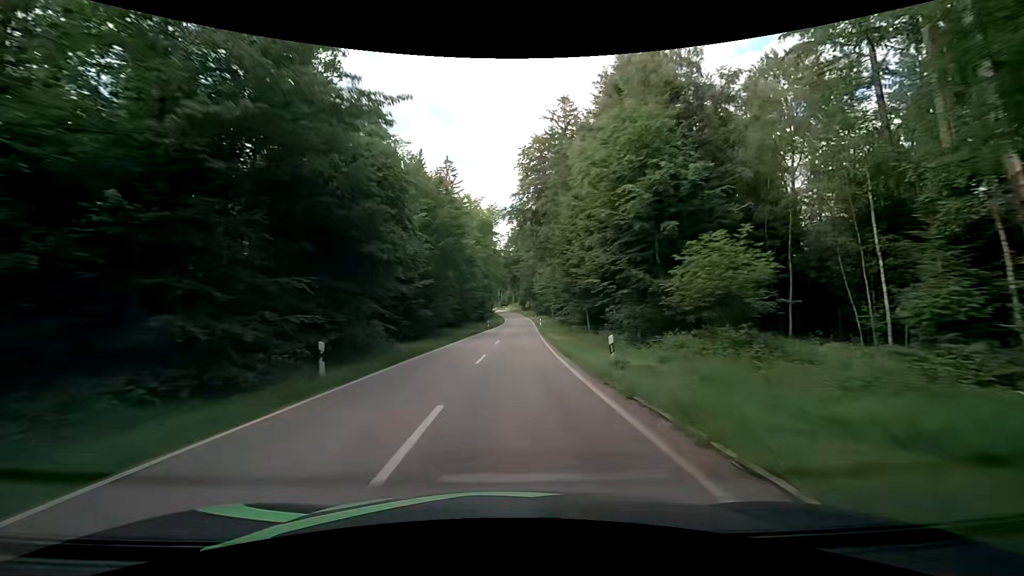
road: tertiary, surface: asphalt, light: Day
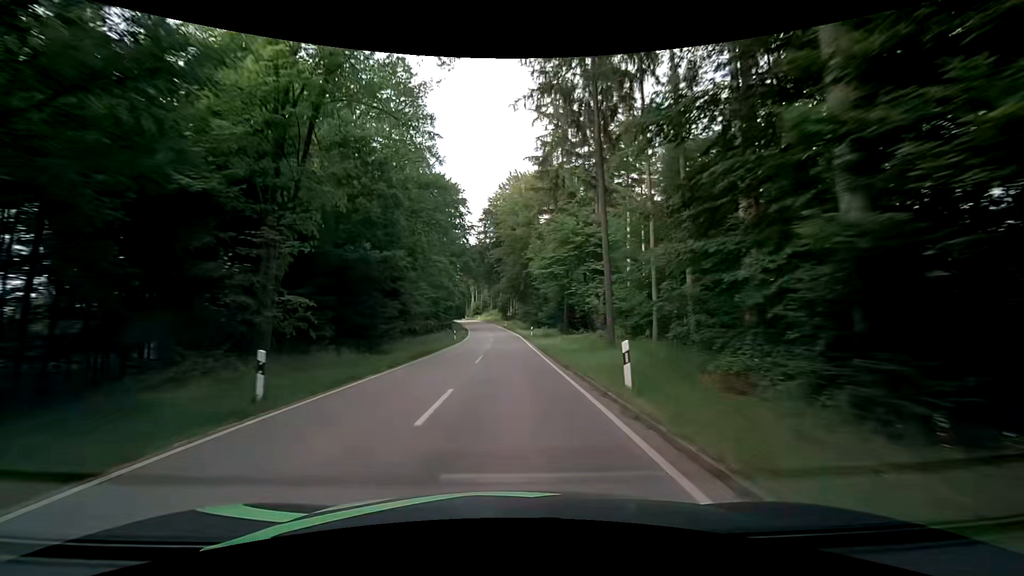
(+2.6, +57.7) m; +3°
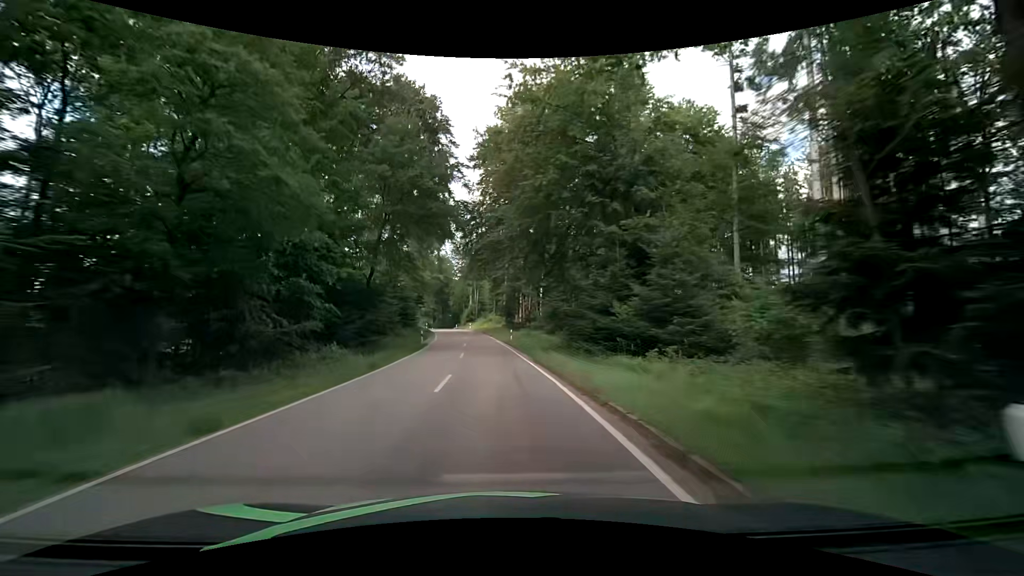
(0.0, +44.5) m; -1°
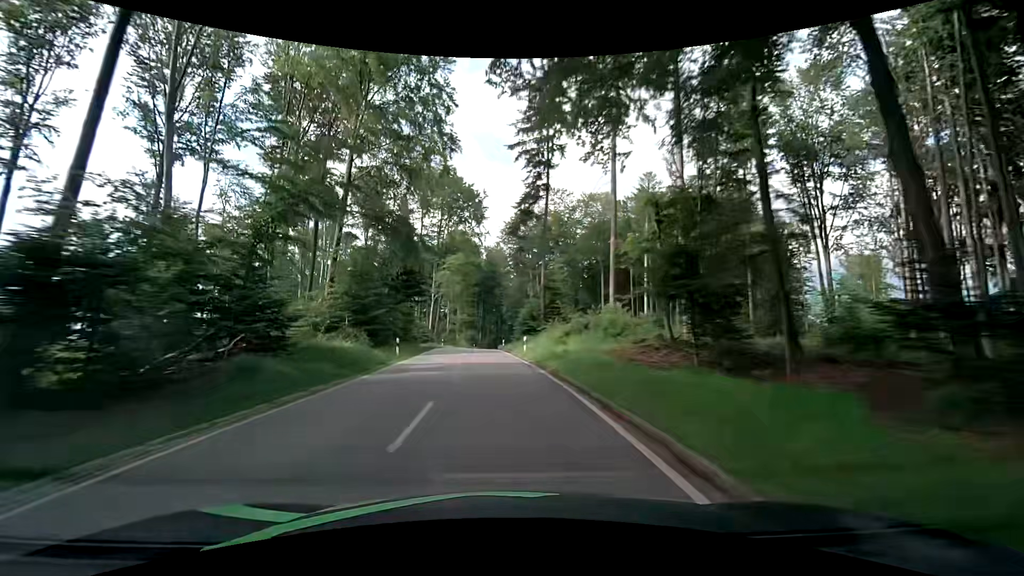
(-3.0, +53.8) m; -7°
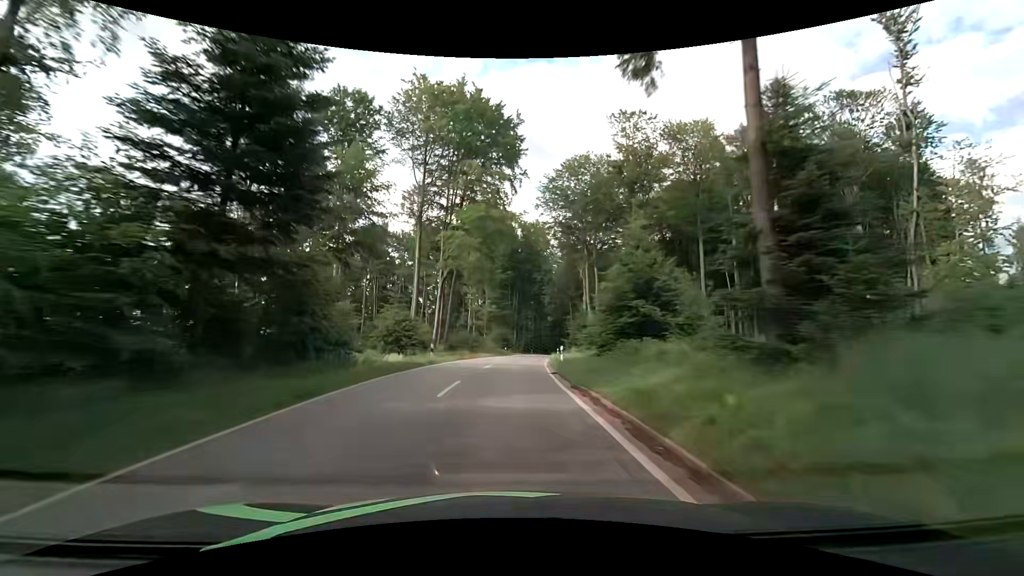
(-1.1, +31.4) m; -4°
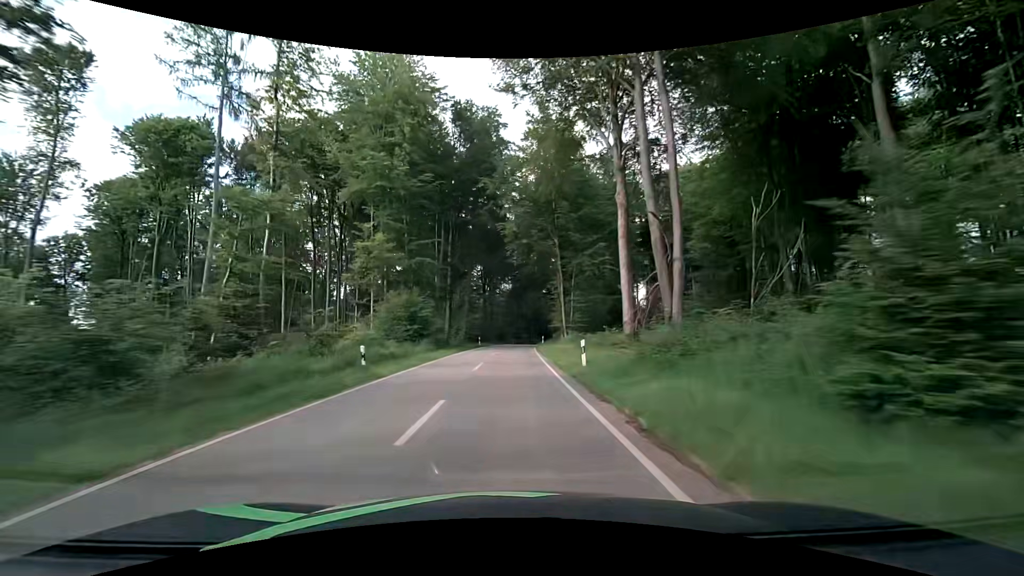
(+2.7, +52.7) m; +6°
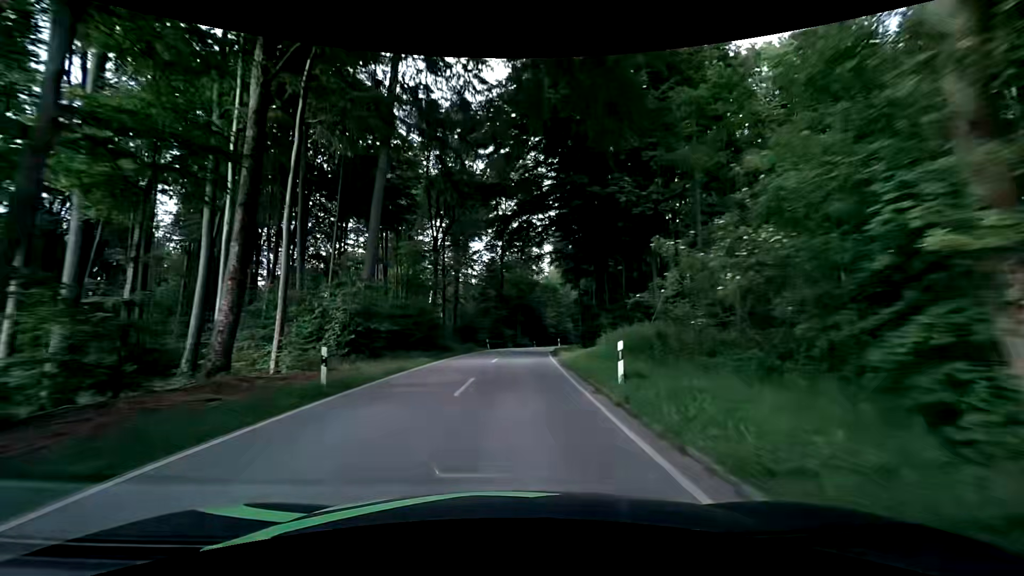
(+0.8, +44.0) m; +3°
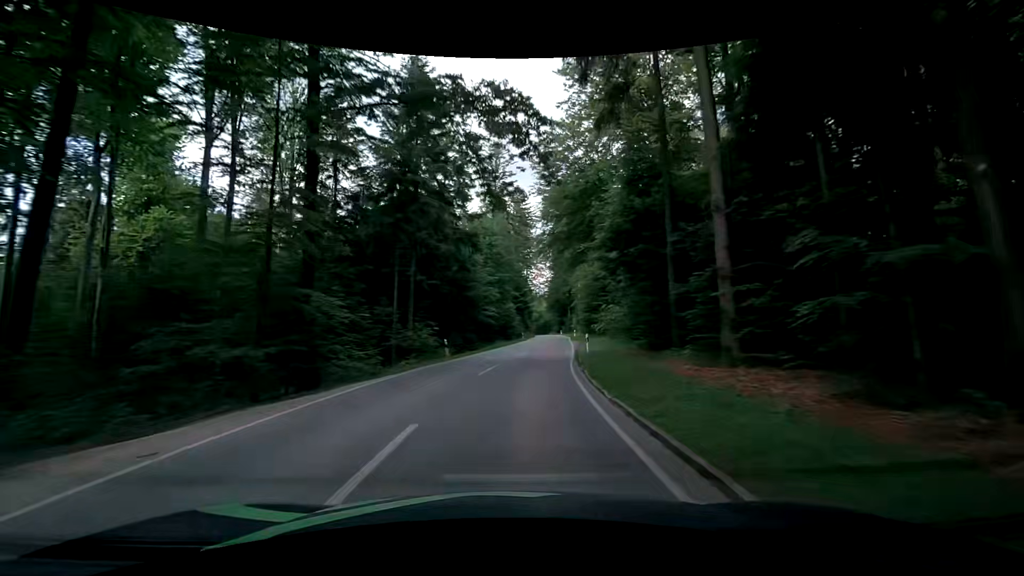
(+3.4, +55.1) m; +8°
(0, +10) (+1, +20) (+2, +30) (+4, +40) (+5, +50) (+7, +60) (+8, +69) (+9, +79) (+10, +89) (+11, +99) m
